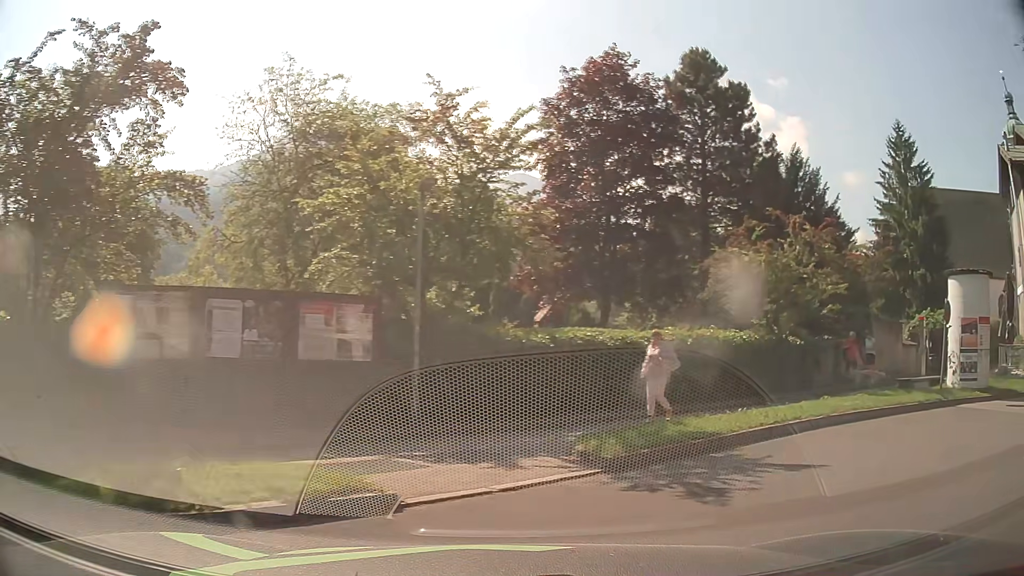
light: Day
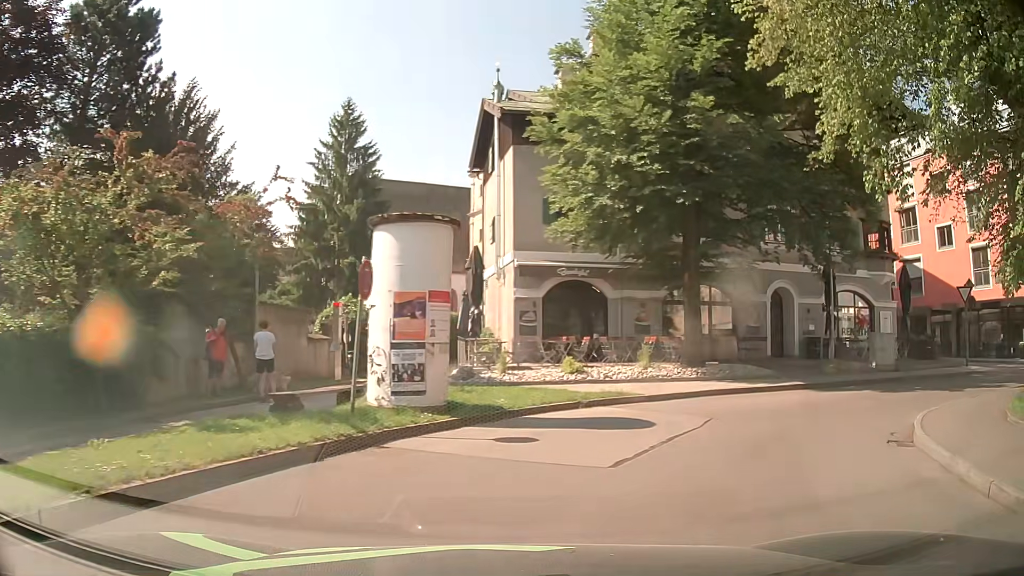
(+3.7, +6.7) m; +50°
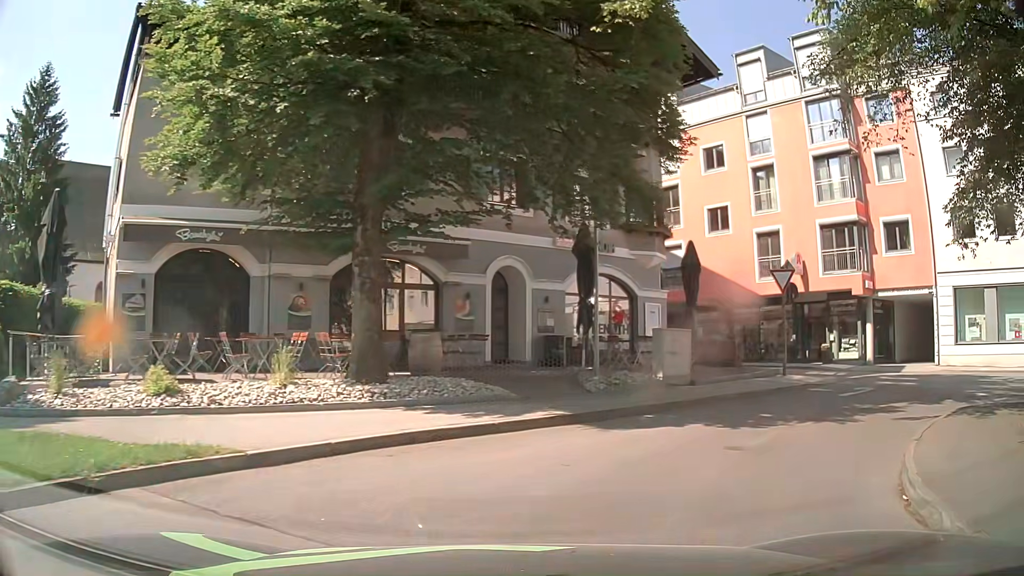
(+1.9, +7.9) m; +26°
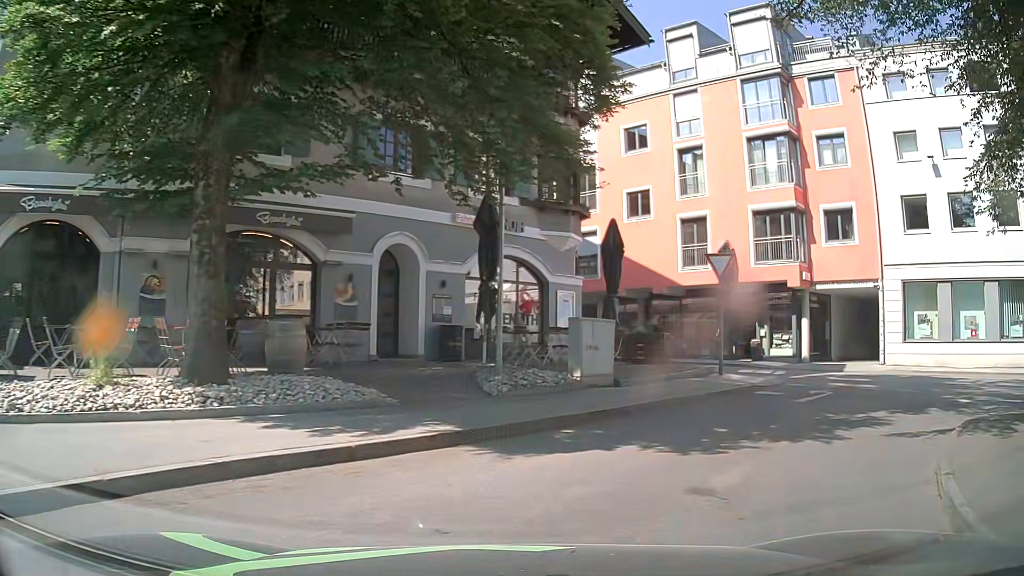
(+0.1, +2.7) m; +9°
